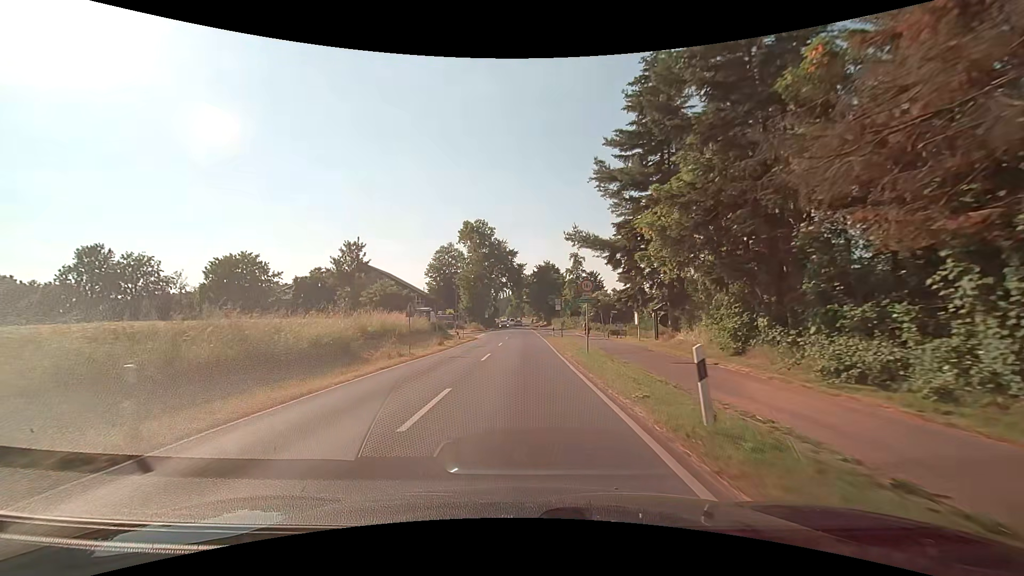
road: secondary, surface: asphalt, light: Day
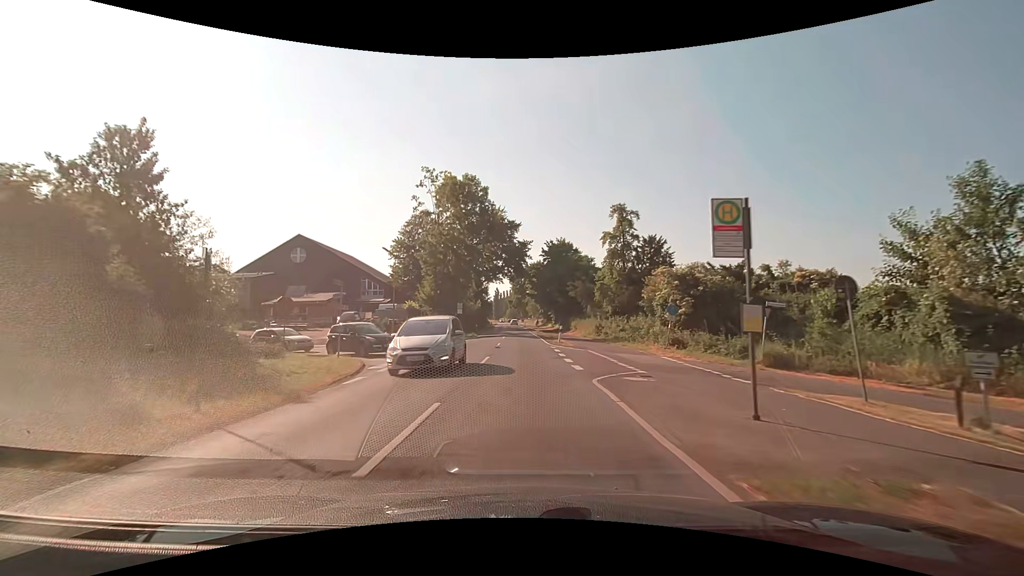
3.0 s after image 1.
(+0.3, +38.8) m; 0°
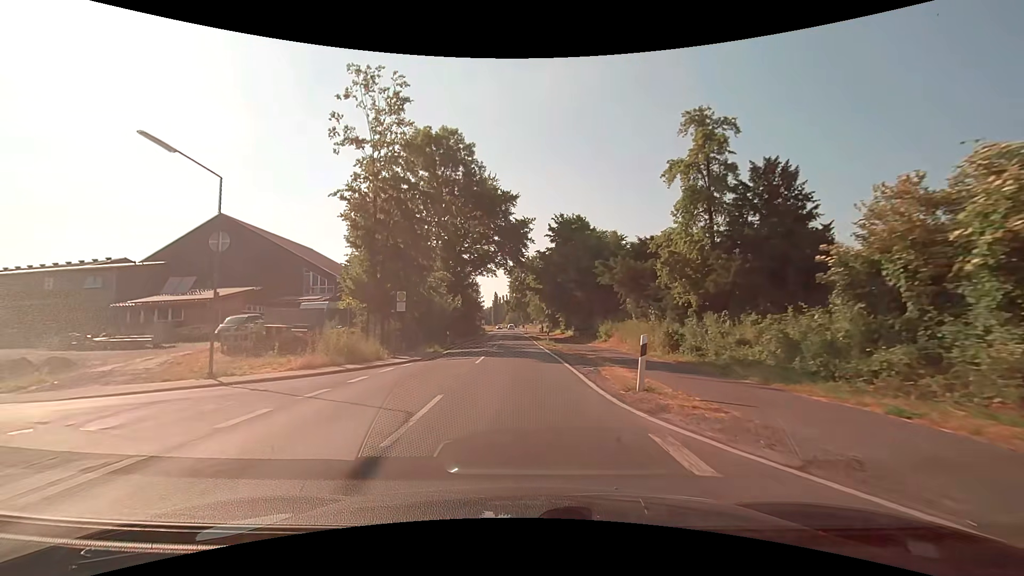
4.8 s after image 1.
(0.0, +23.2) m; 0°
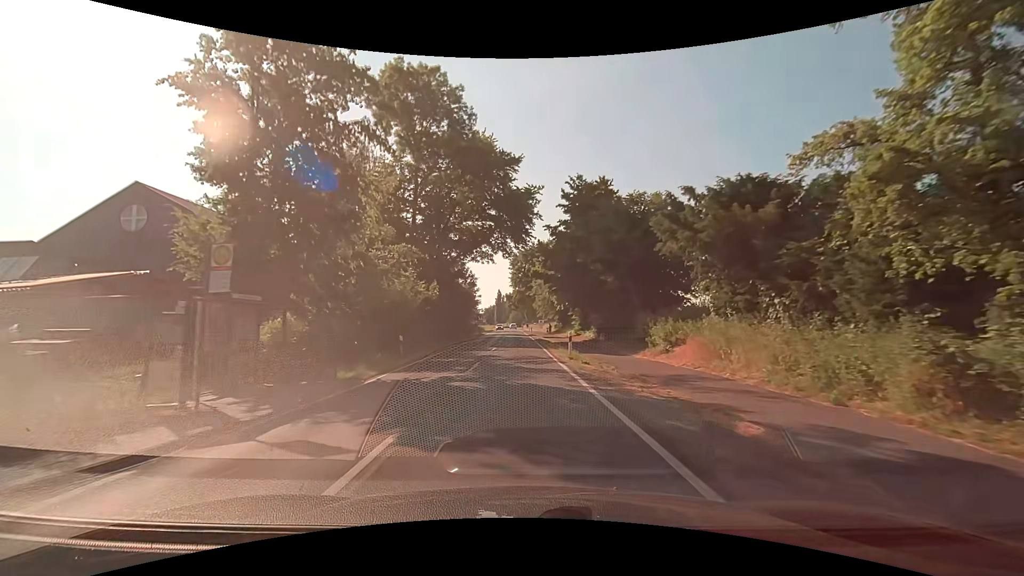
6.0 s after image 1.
(-0.1, +15.4) m; 0°
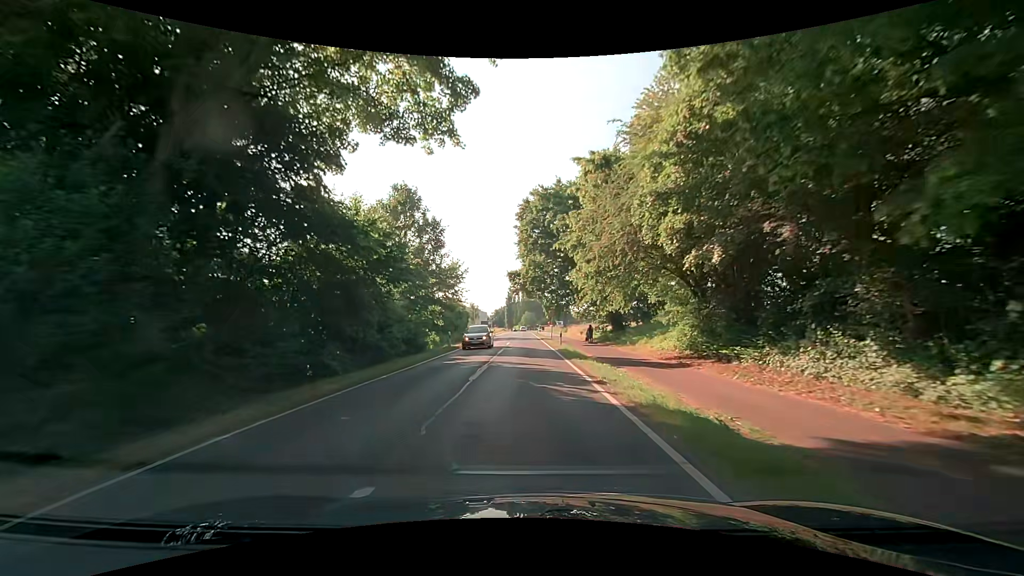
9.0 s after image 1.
(-0.7, +38.7) m; -1°
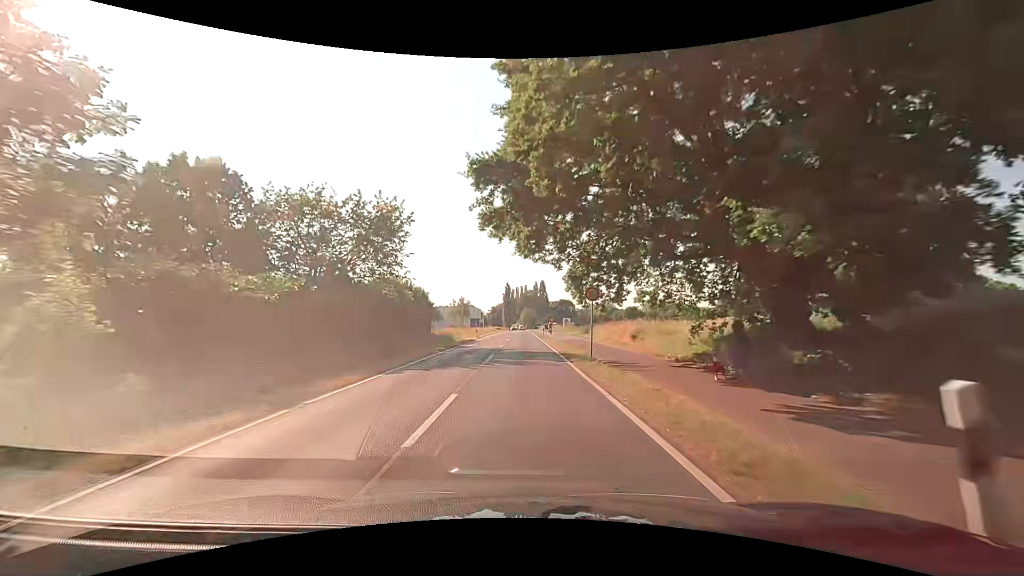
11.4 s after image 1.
(-0.2, +31.0) m; 0°
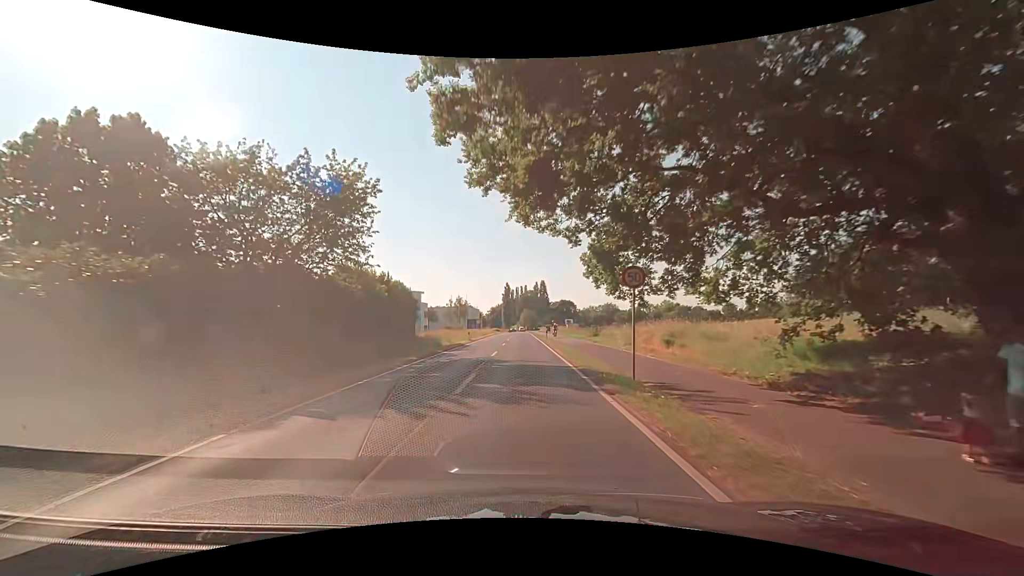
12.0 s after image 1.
(0.0, +7.8) m; 0°
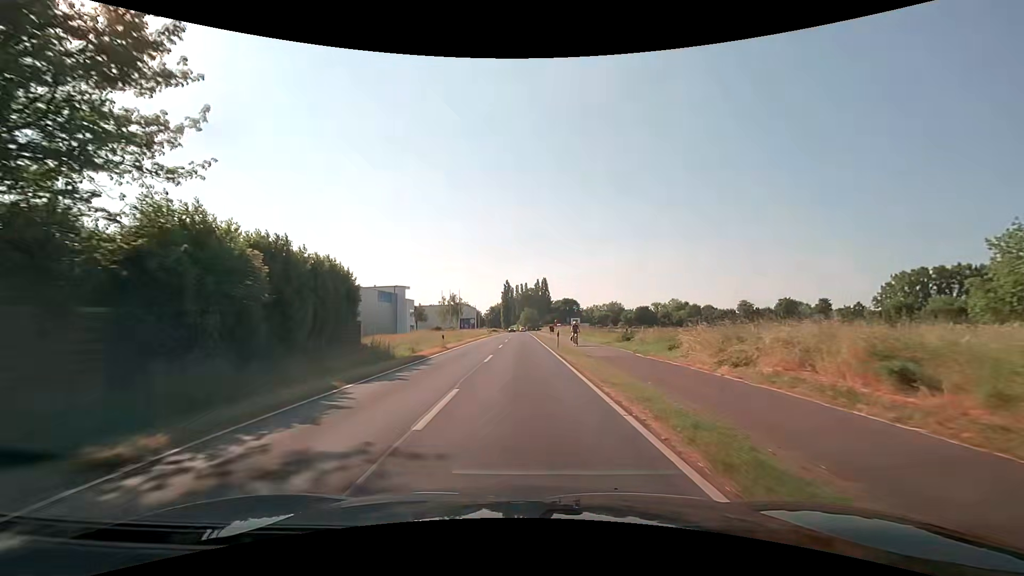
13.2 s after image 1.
(0.0, +15.5) m; -1°
(0, +10) (0, +20) (0, +30) (0, +40) (0, +50) (+1, +60) (+1, +70) (+1, +80) (+1, +90) (+1, +100) m
